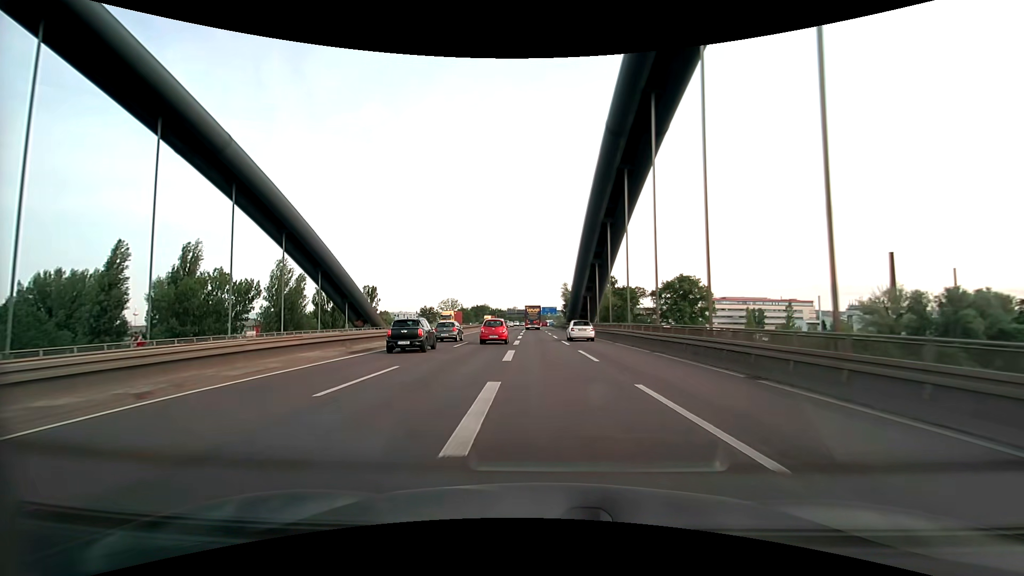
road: motorway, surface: asphalt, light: Day
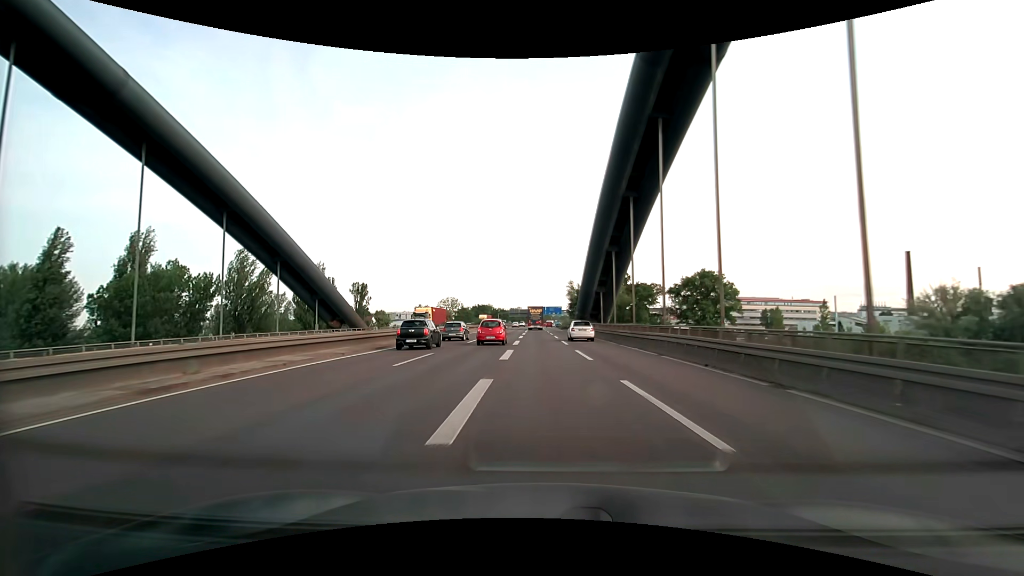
(-0.1, +11.7) m; 0°
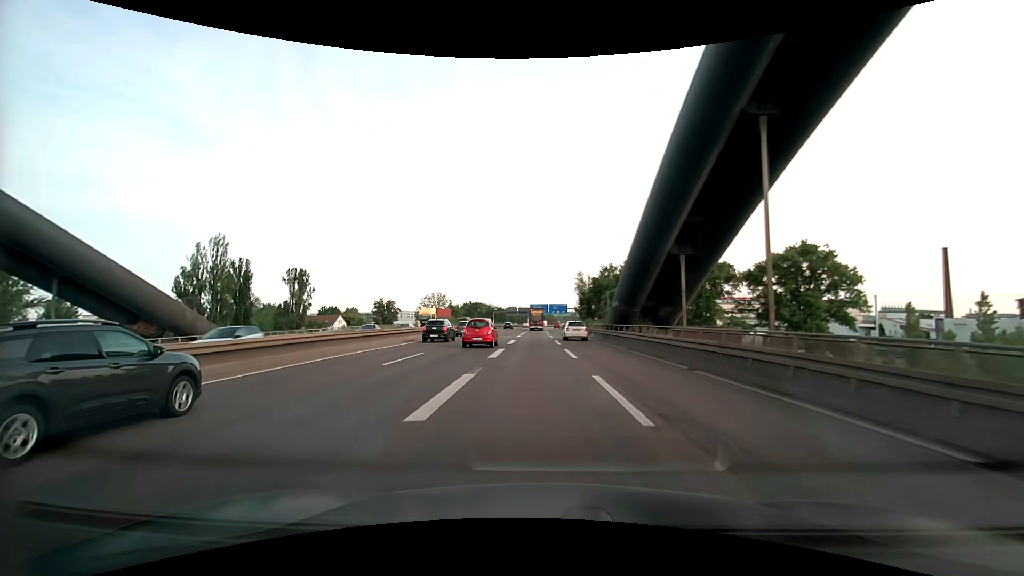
(-0.4, +35.9) m; -1°
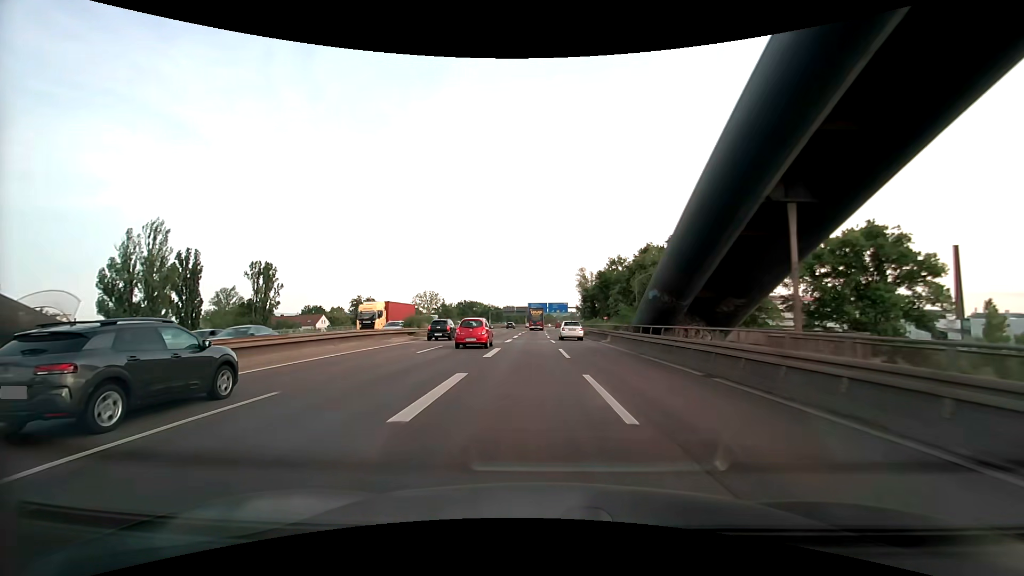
(0.0, +12.2) m; 0°
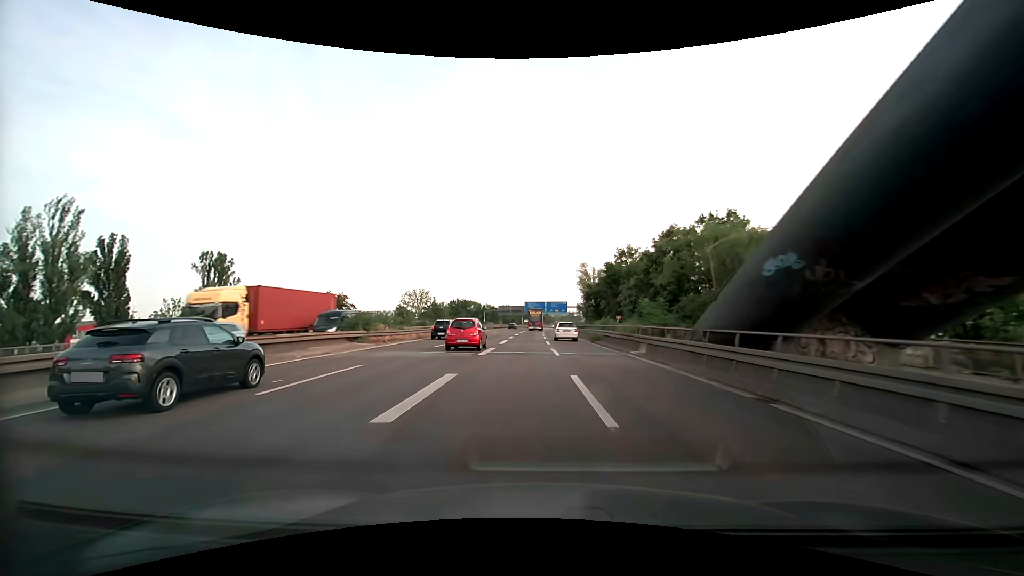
(+0.1, +12.4) m; 0°
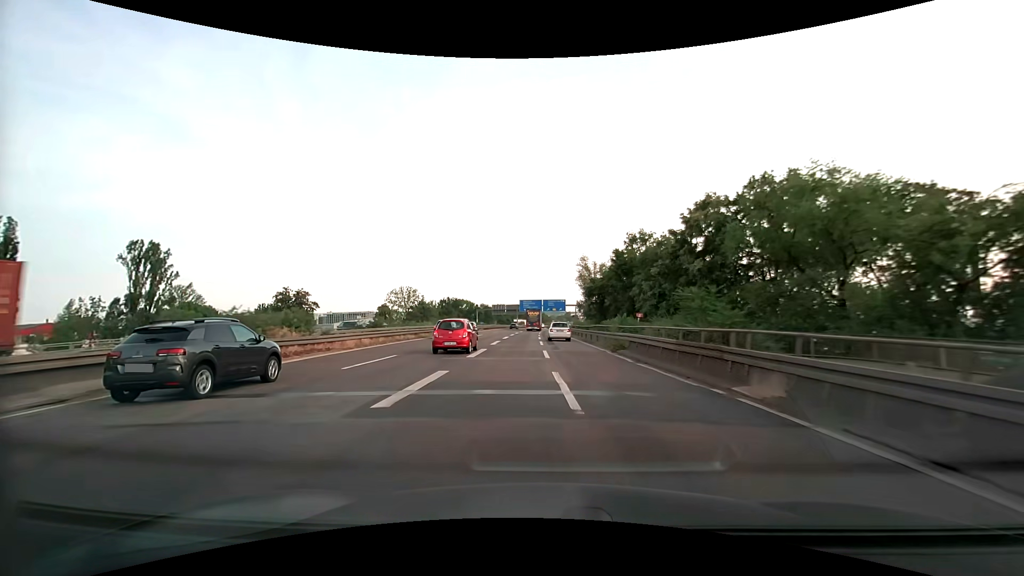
(+0.1, +12.5) m; +1°
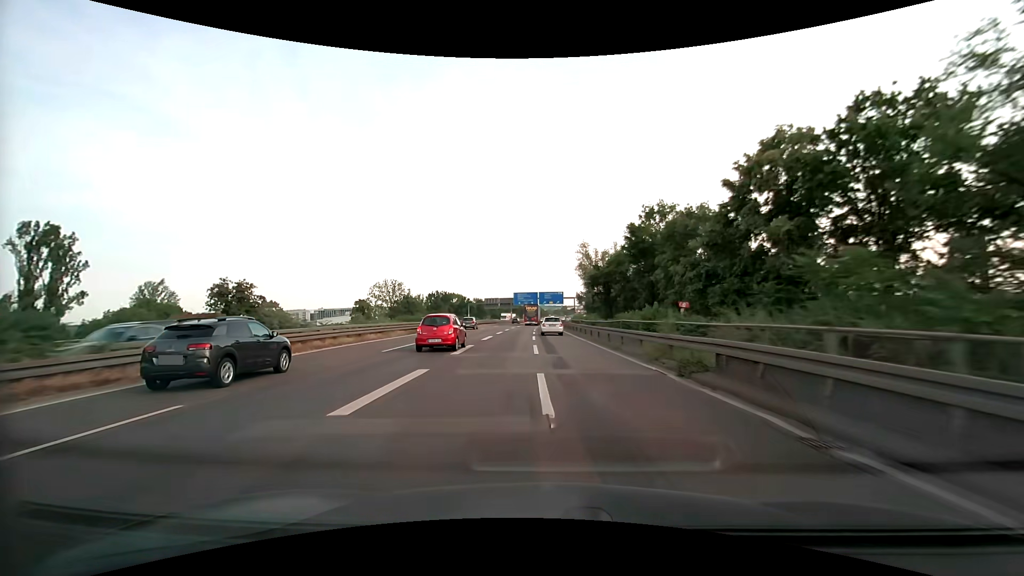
(0.0, +12.6) m; 0°
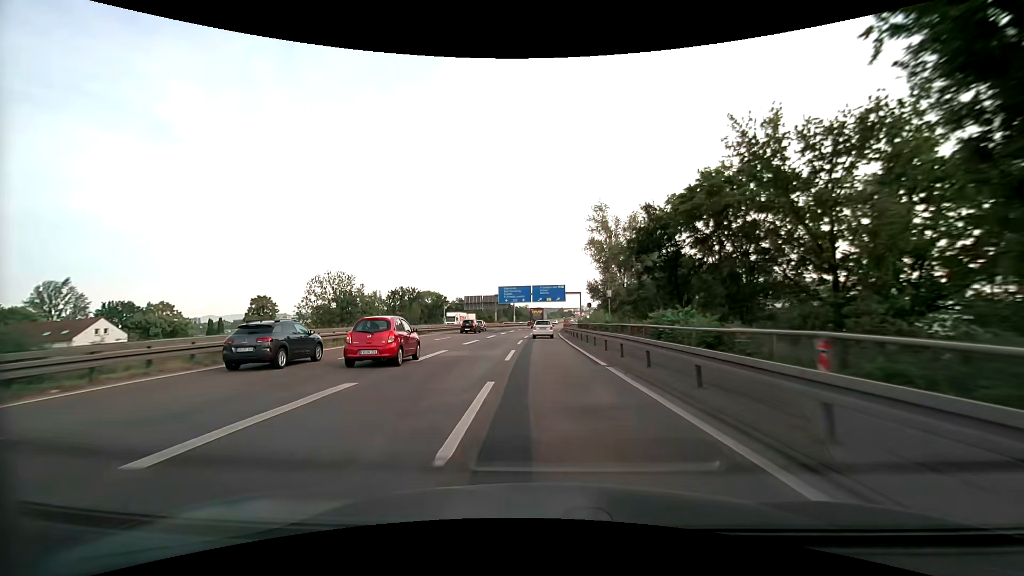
(0.0, +37.8) m; 0°
(0, +10) (0, +20) (0, +30) (0, +40) (0, +50) (0, +60) (0, +70) (0, +80) (+1, +90) (+1, +100) m
